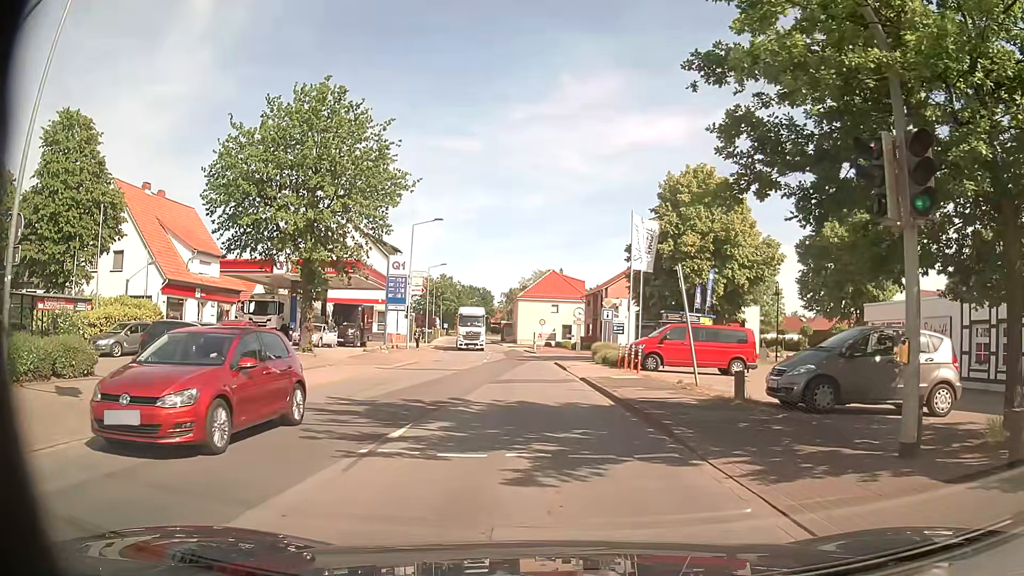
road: secondary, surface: asphalt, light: Day
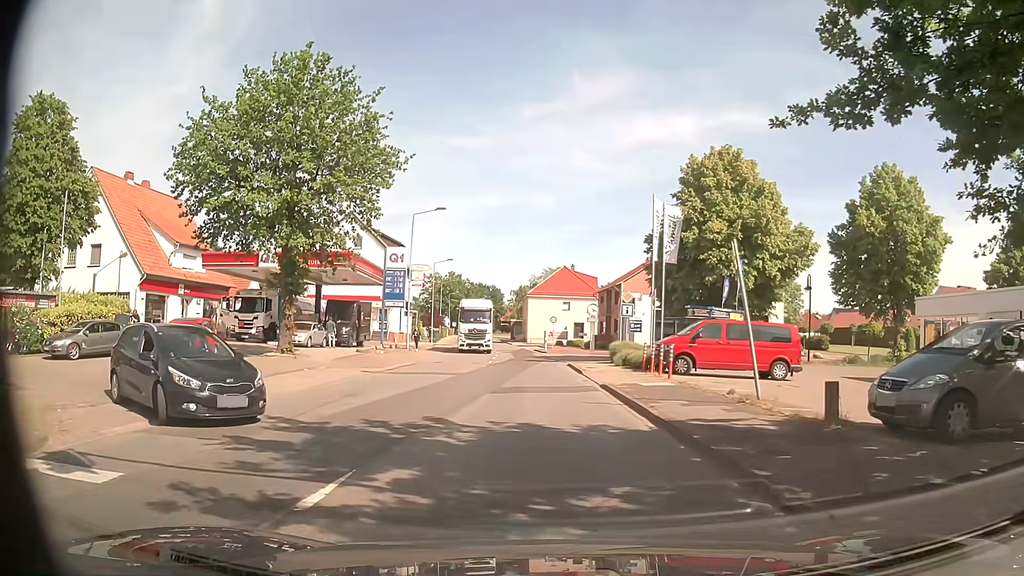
(+0.1, +3.9) m; 0°
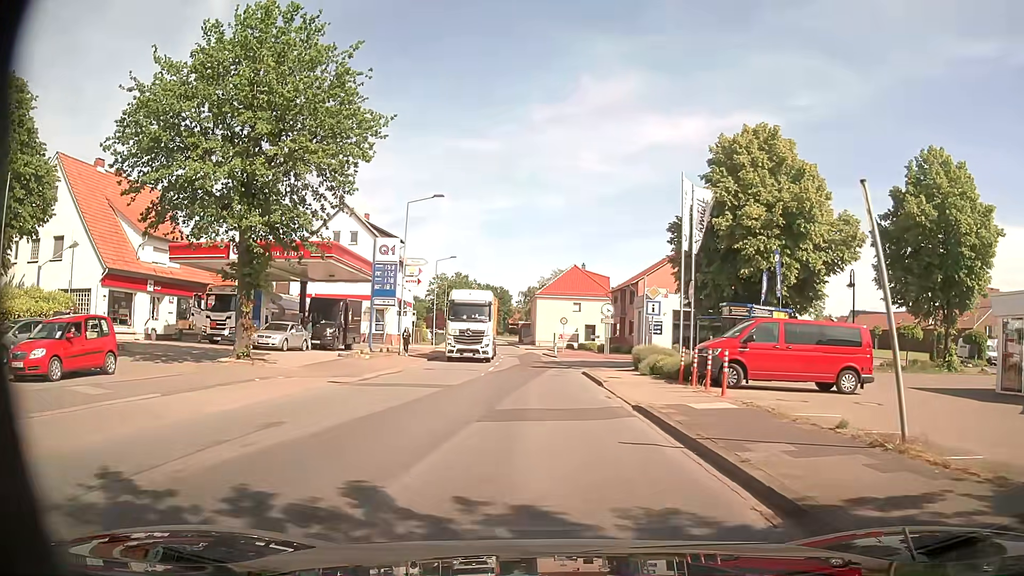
(0.0, +5.0) m; 0°
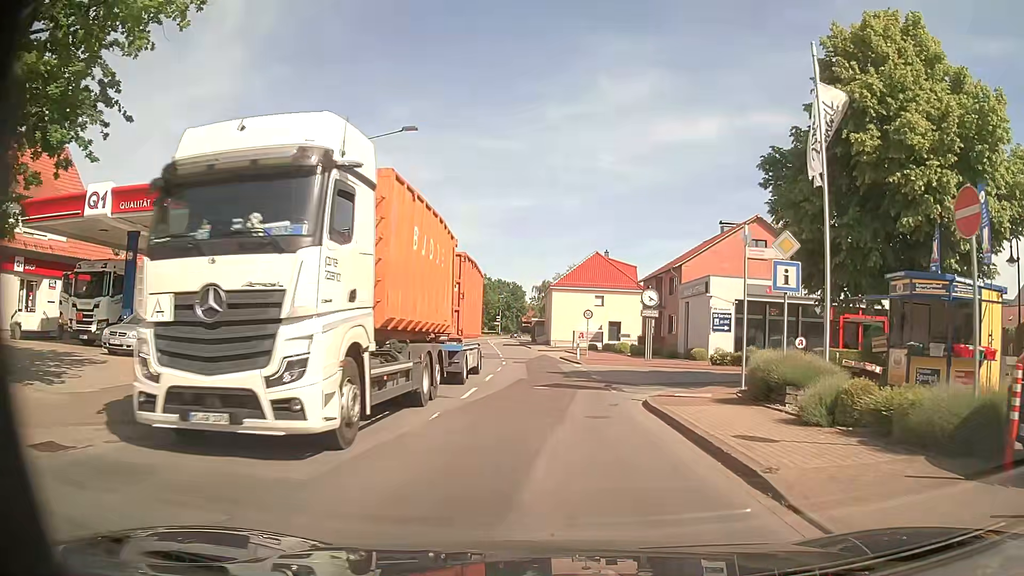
(-0.3, +13.6) m; -2°
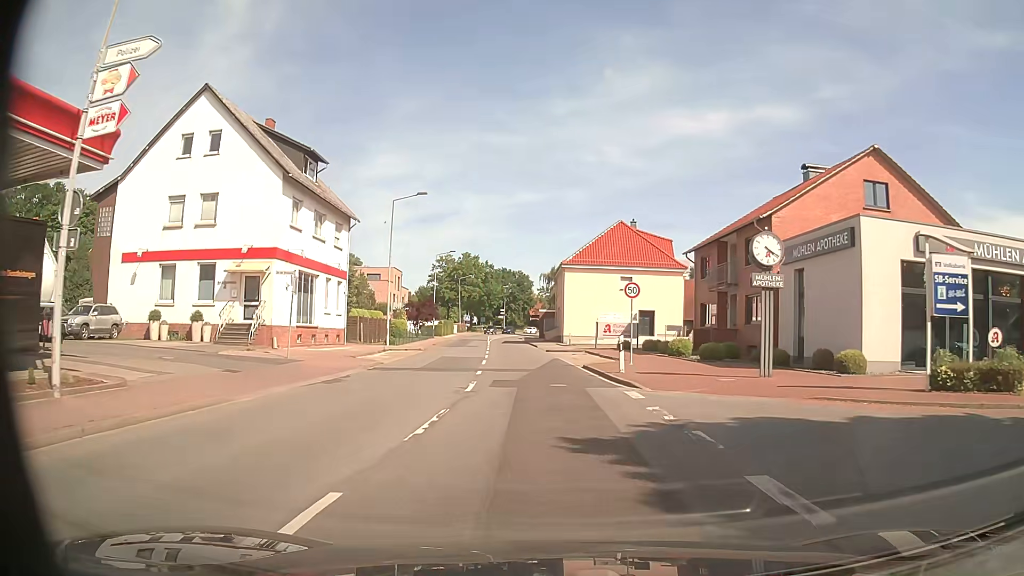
(-0.2, +18.5) m; -1°
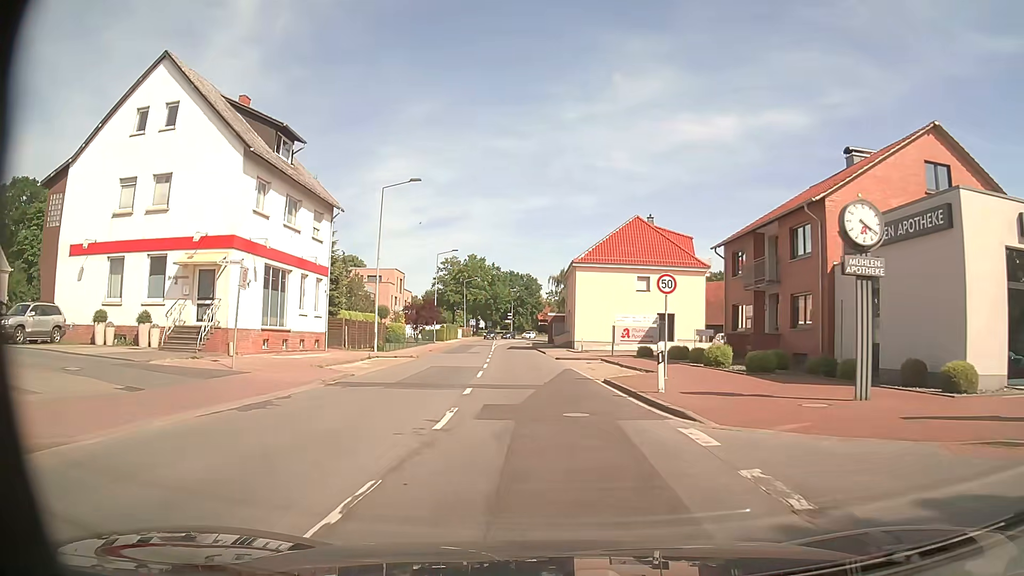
(0.0, +5.4) m; 0°
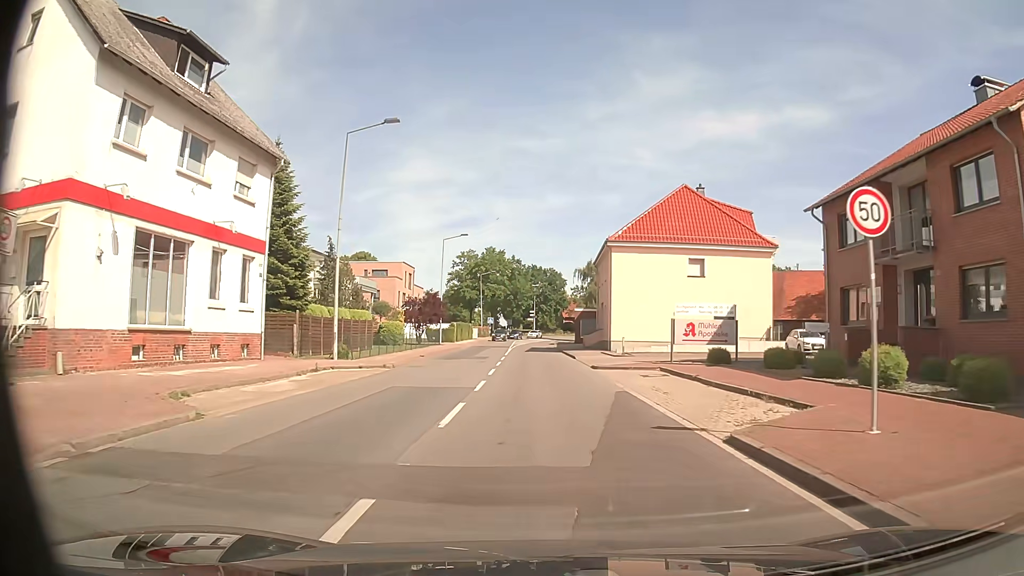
(-0.3, +11.5) m; -3°
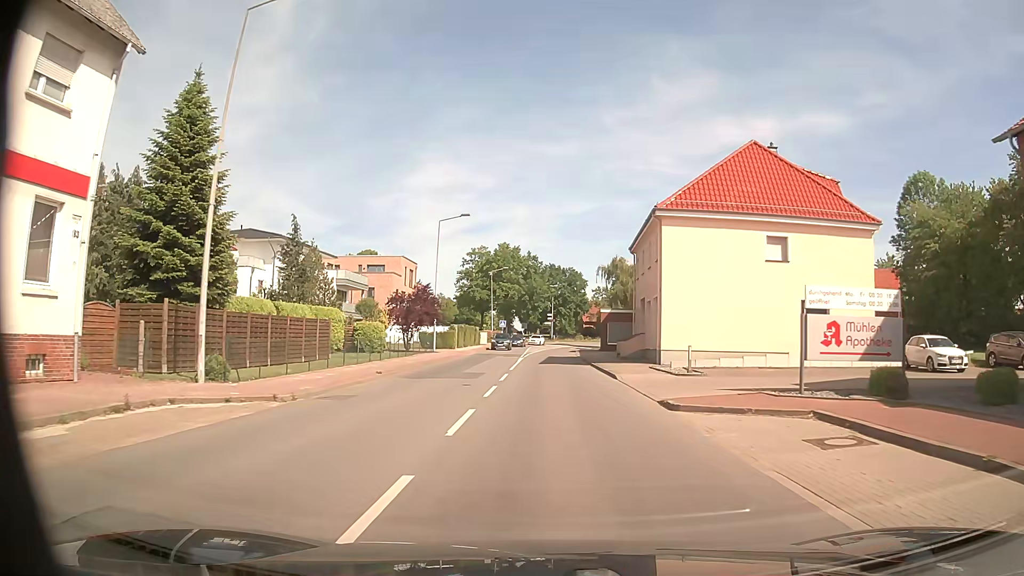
(-0.2, +12.4) m; -1°
(0, +10) (0, +20) (0, +30) (0, +40) (0, +50) (0, +60) (+1, +70) (+1, +80) (+3, +90) (+5, +100) m
